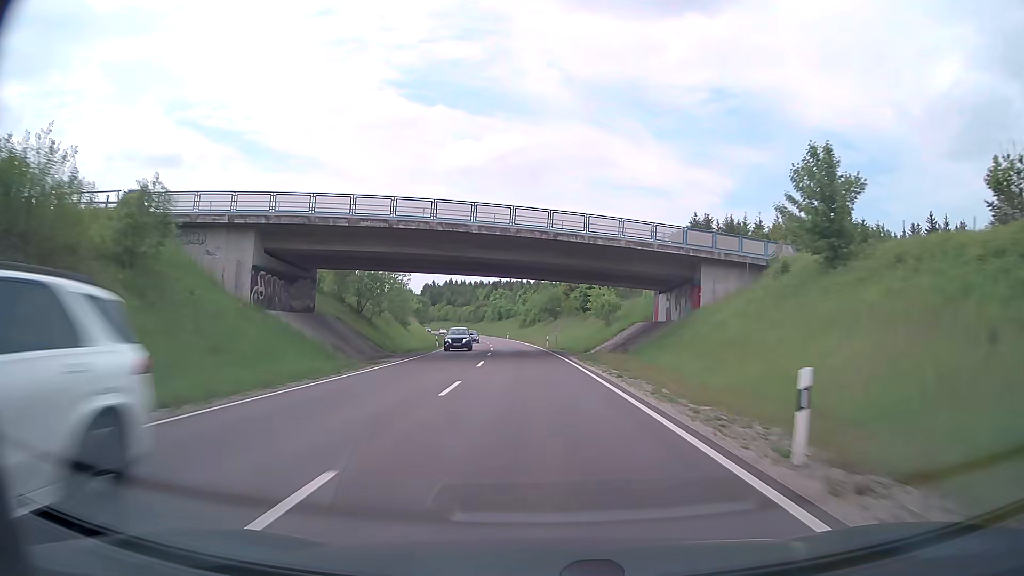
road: primary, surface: asphalt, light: Day
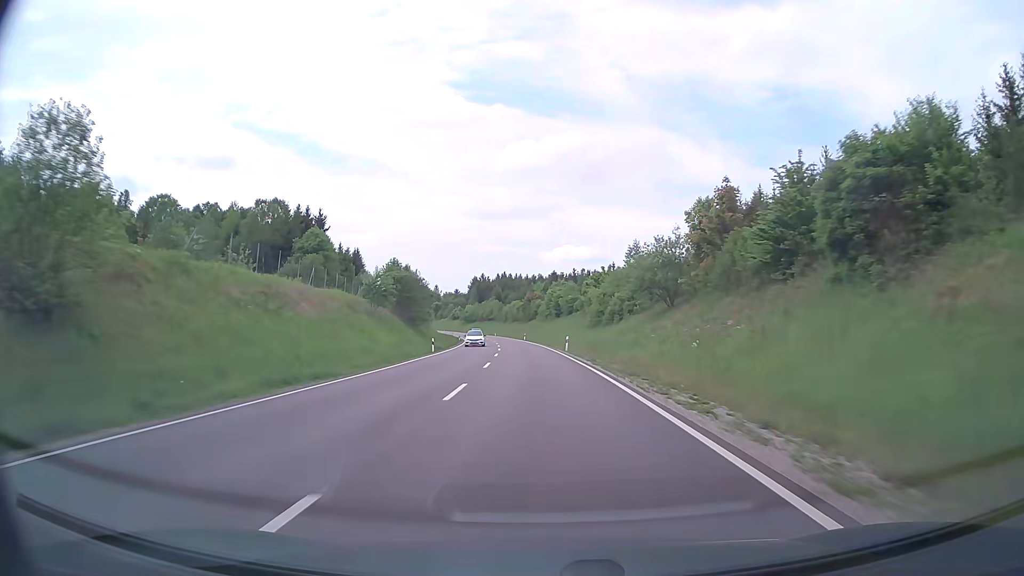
(-2.7, +61.2) m; -5°
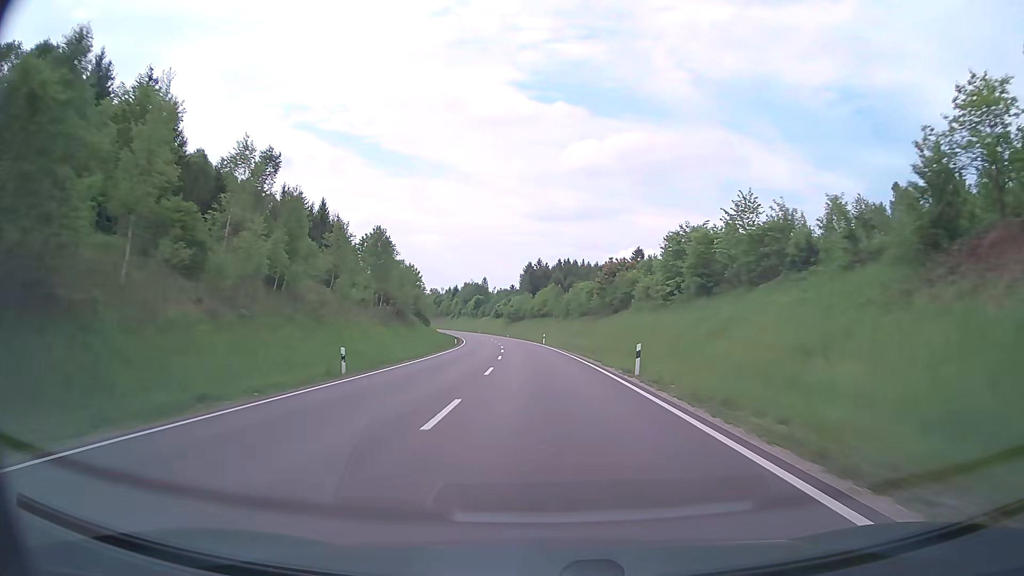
(-3.6, +76.6) m; -6°
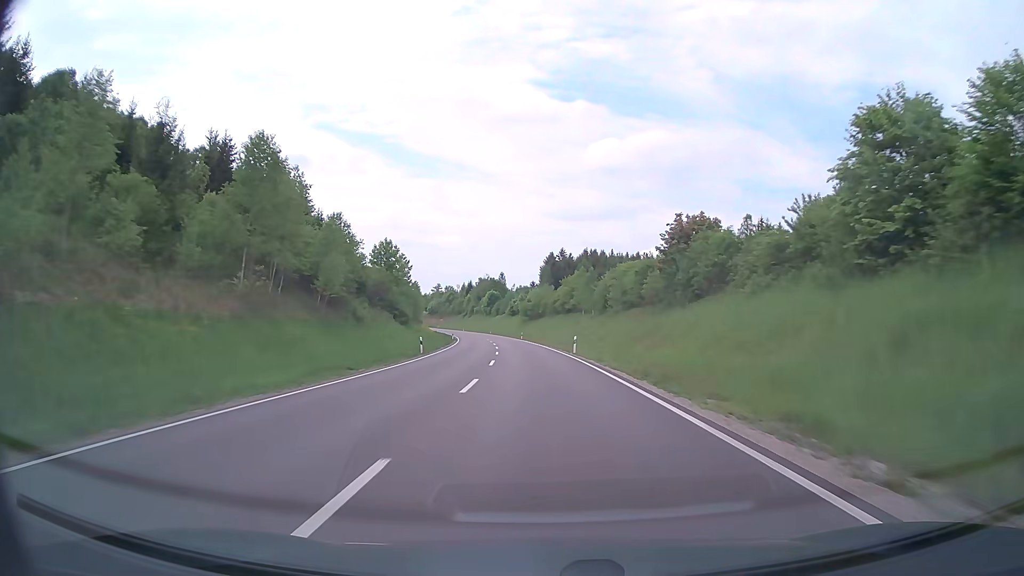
(-0.5, +30.7) m; -2°
(0, +10) (0, +20) (-1, +30) (-1, +40) (-2, +50) (-2, +60) (-3, +70) (-4, +80) (-5, +90) (-7, +100) m
